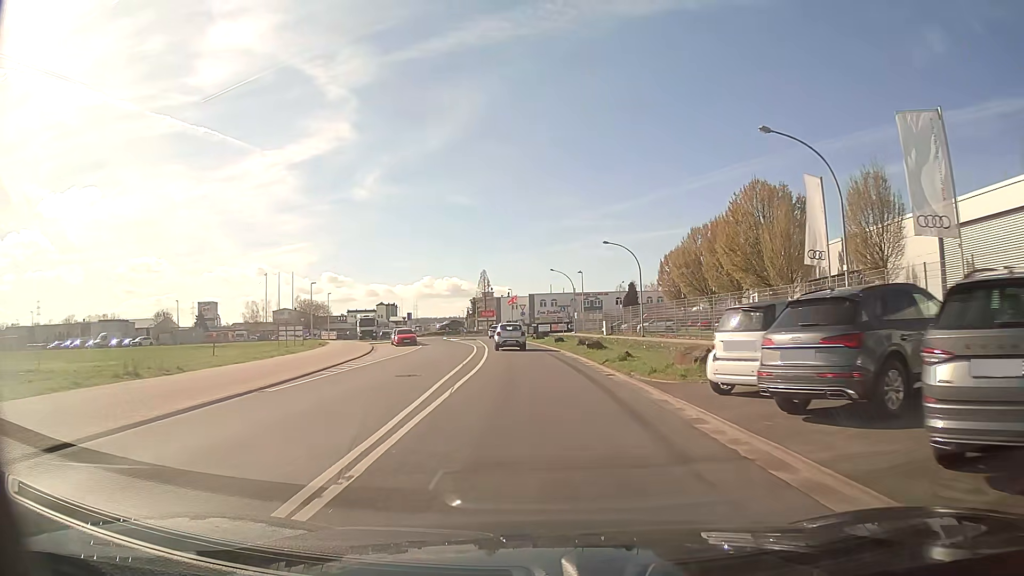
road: tertiary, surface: asphalt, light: Day
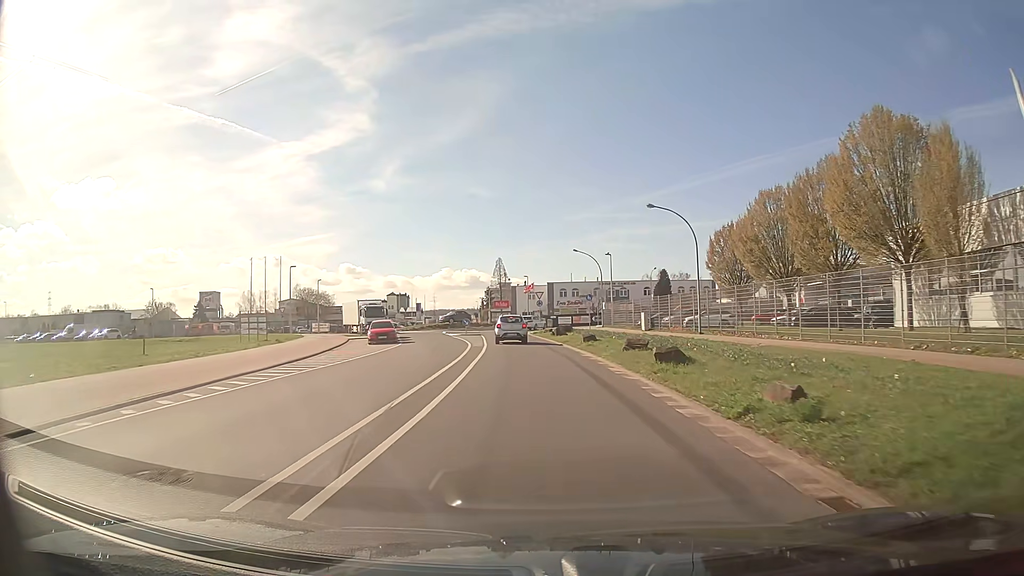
(-0.2, +13.9) m; -1°
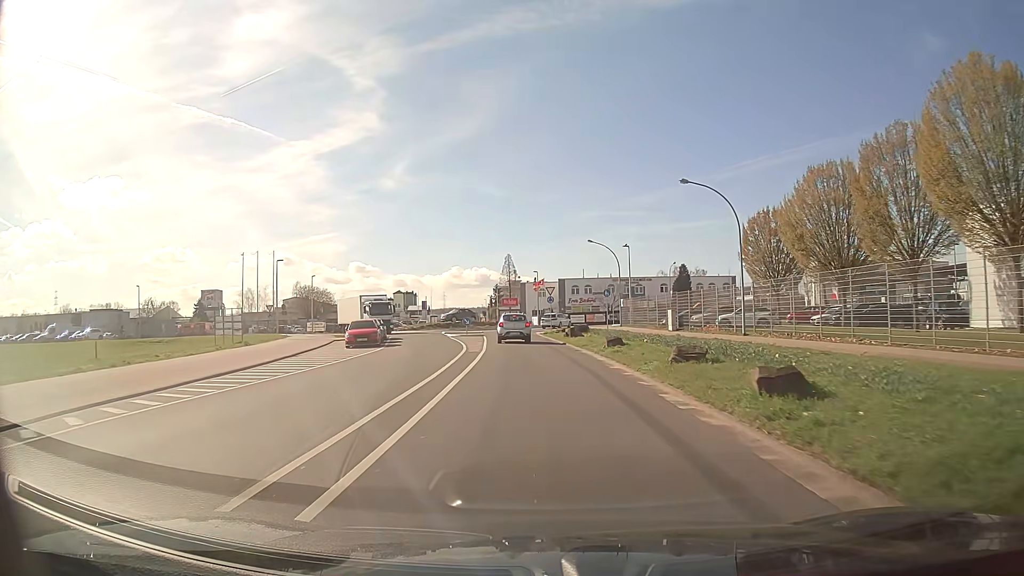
(-0.1, +6.9) m; -1°
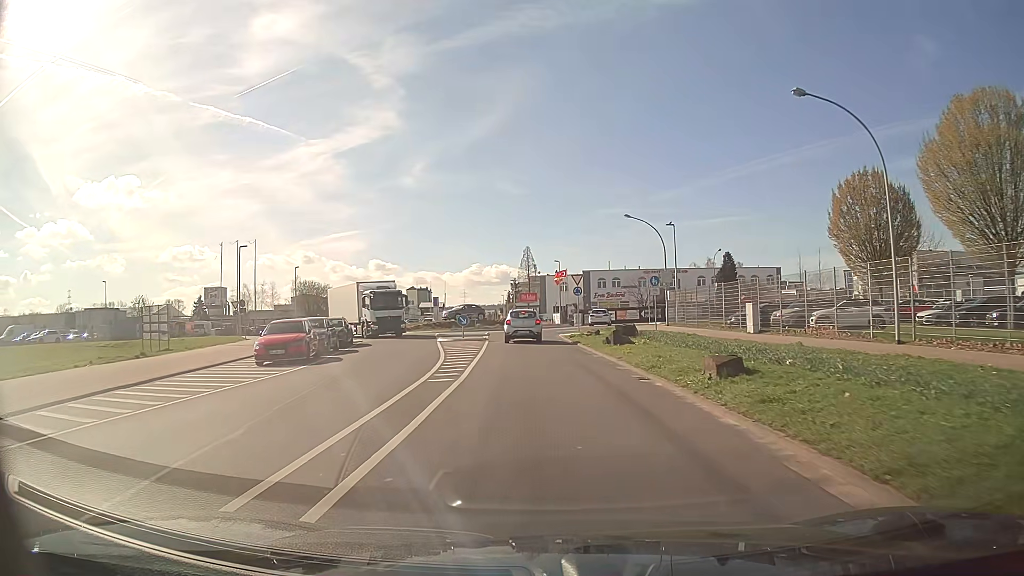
(-0.2, +13.4) m; -2°
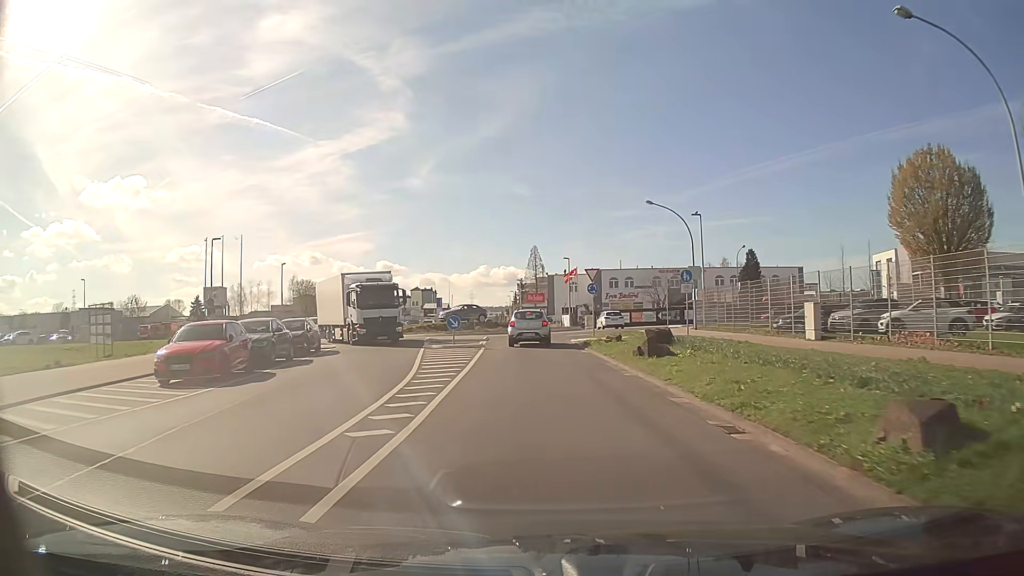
(0.0, +6.4) m; -1°
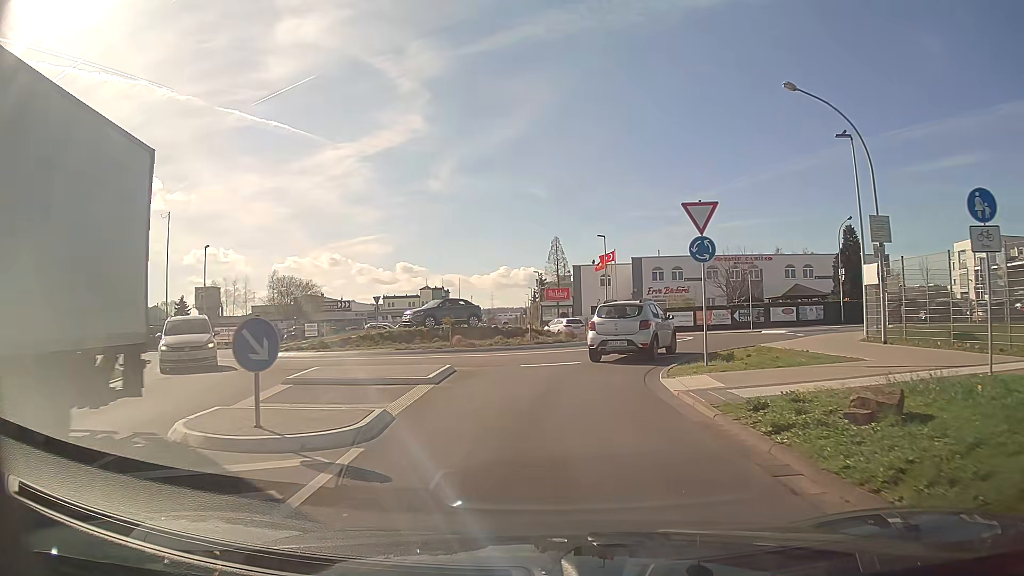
(-0.2, +20.8) m; -2°
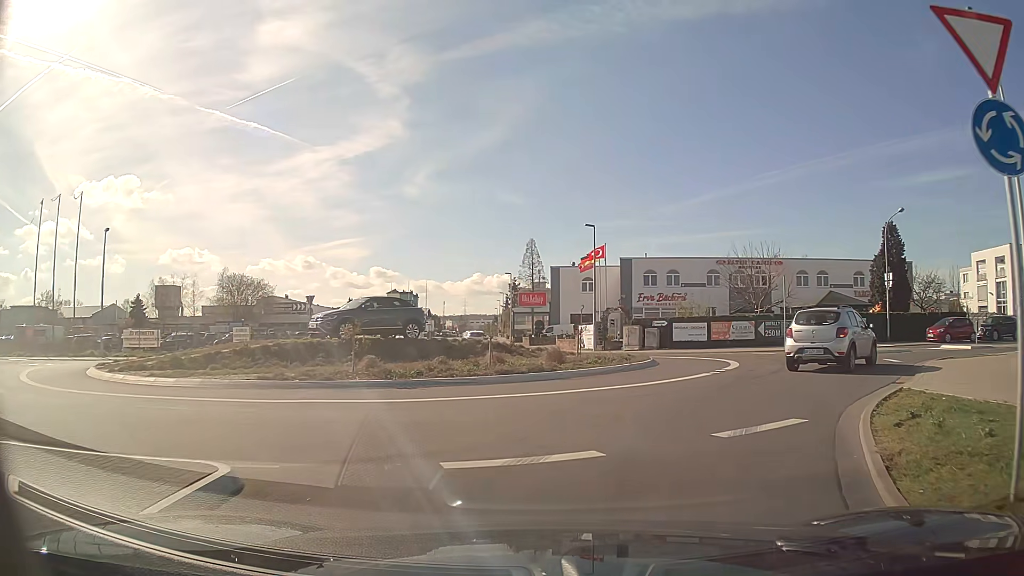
(+0.1, +10.7) m; +3°
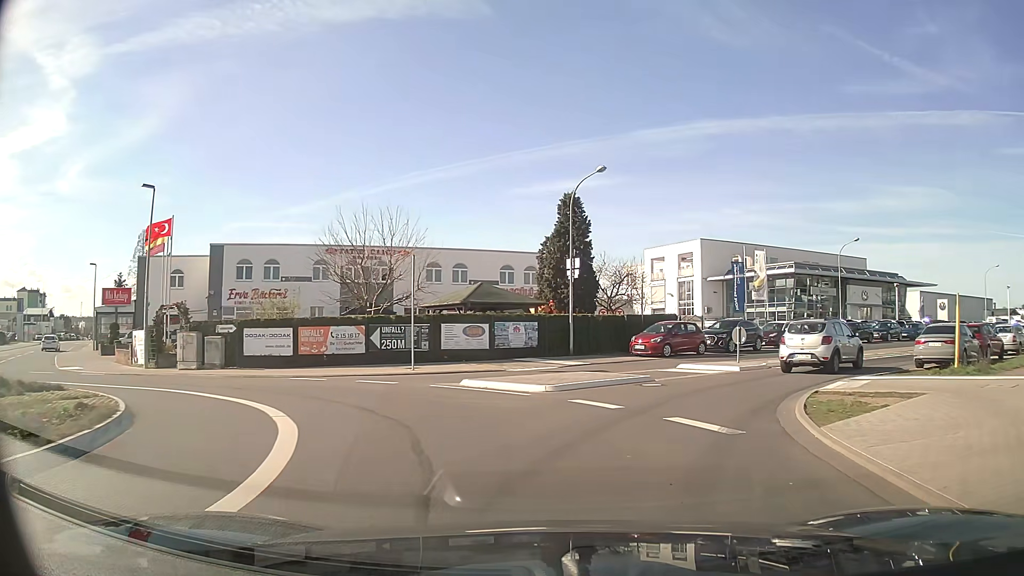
(+3.6, +12.8) m; +32°
(-1, +10) (-8, +17) (-17, +21) (-26, +26) (-33, +33) (-39, +41) (-45, +49) (-51, +57) (-57, +65) (-63, +73) m
